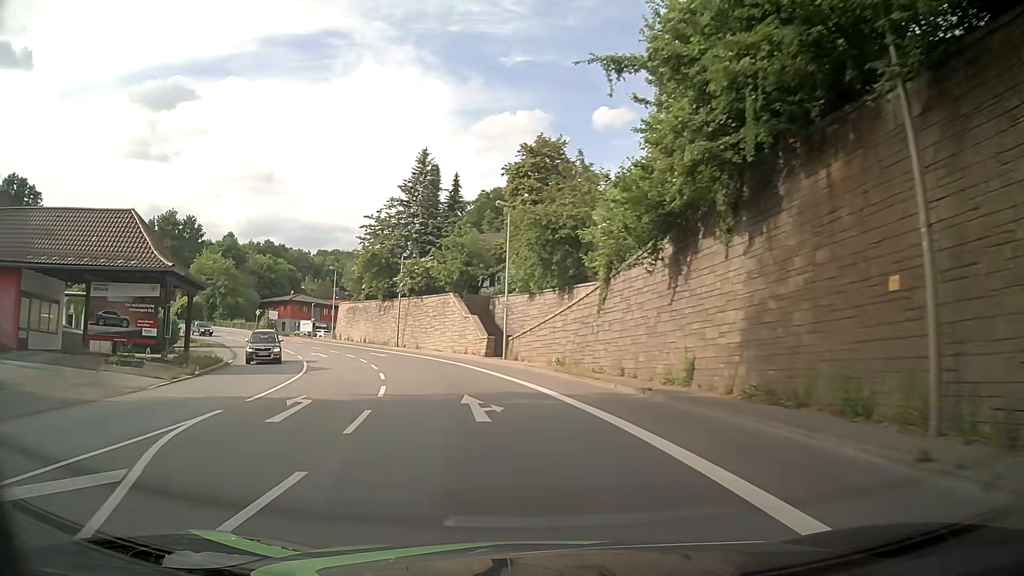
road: primary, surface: asphalt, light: Day
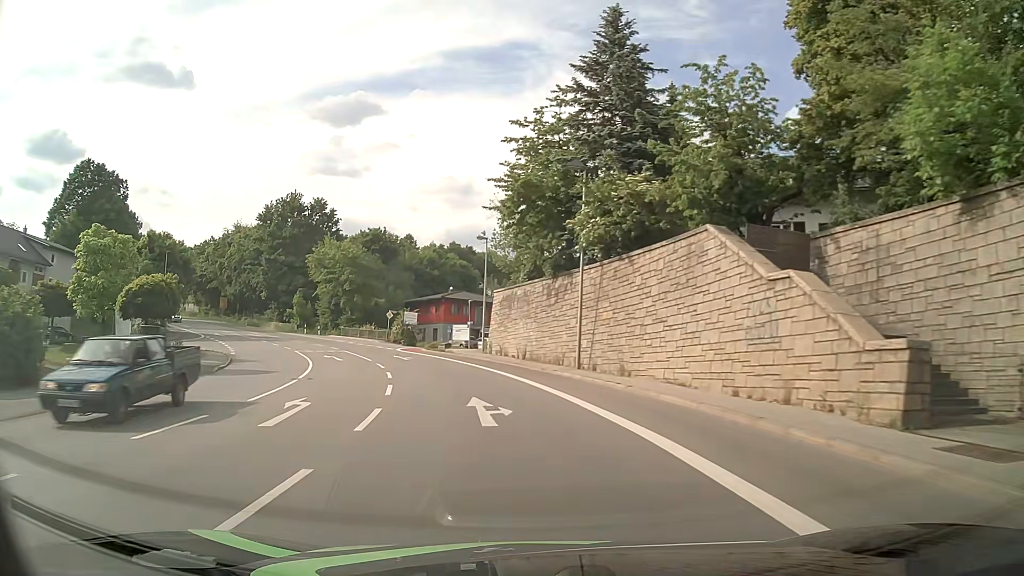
(-4.8, +29.9) m; -18°
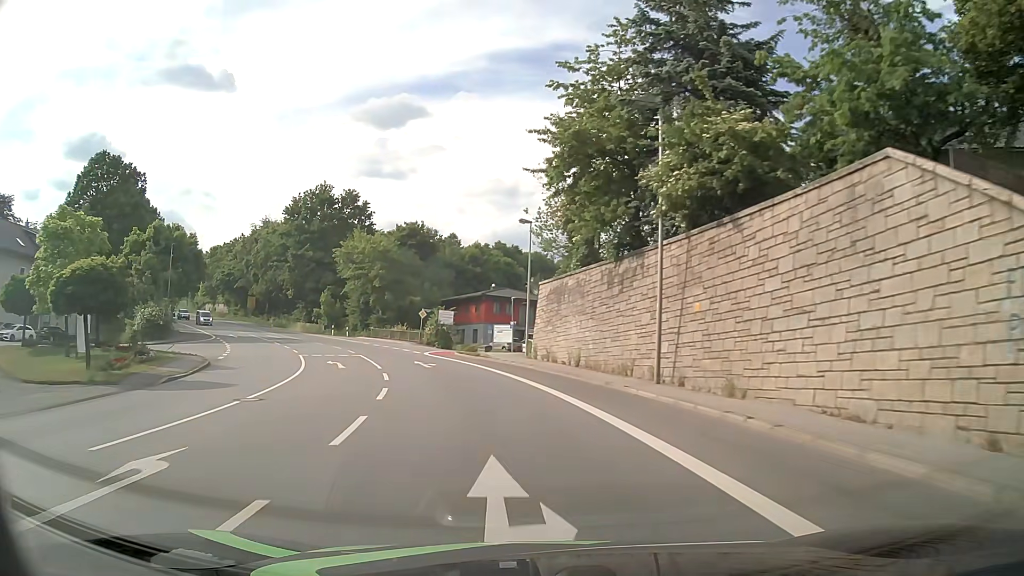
(-0.2, +7.6) m; -4°
(0, +10) (-2, +20) (-4, +30) (-8, +39) (-12, +48) (-17, +57) (-22, +65) (-28, +73) (-34, +81) (-41, +89) m
